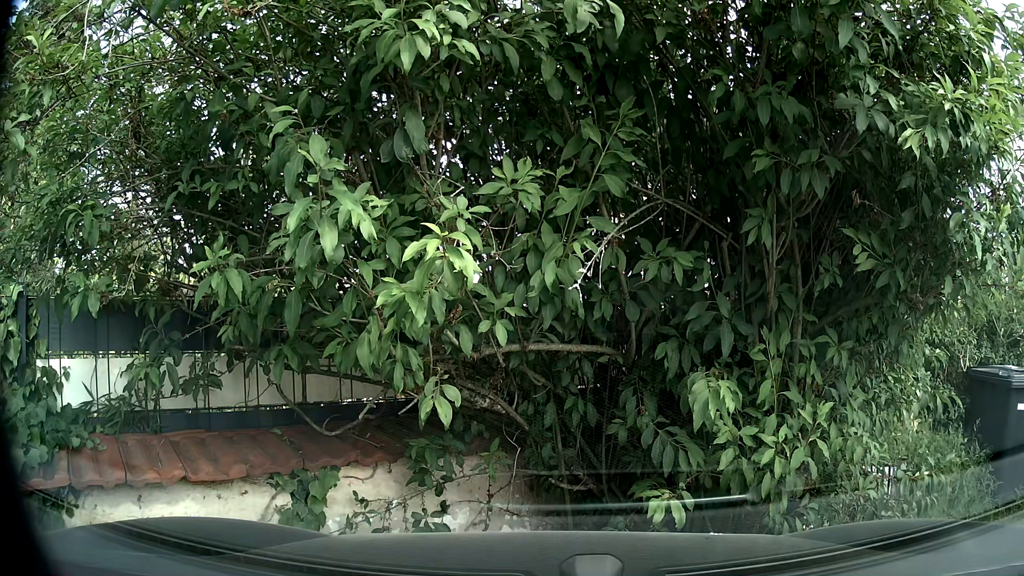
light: Day
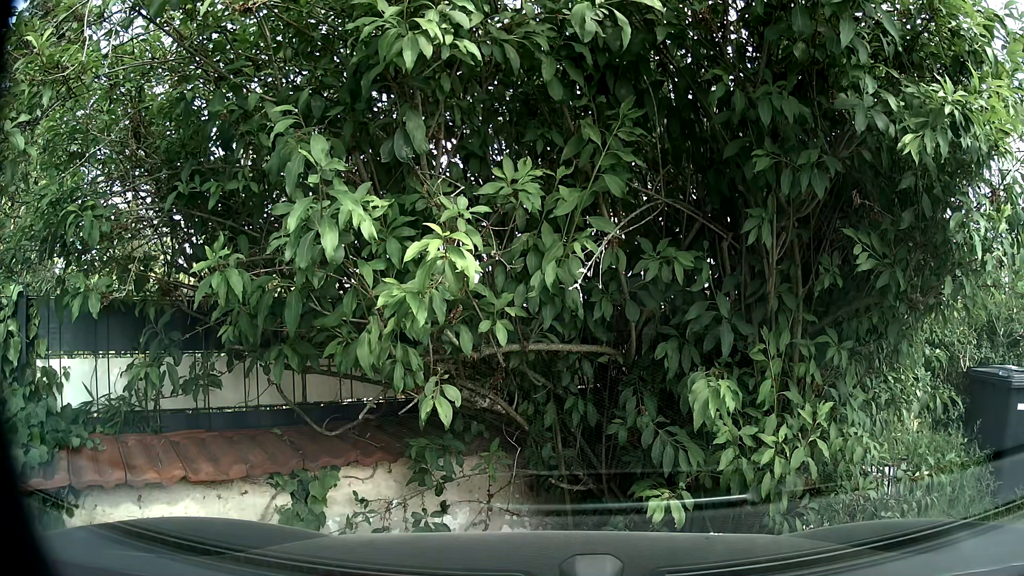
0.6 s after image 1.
(0.0, 0.0) m; 0°
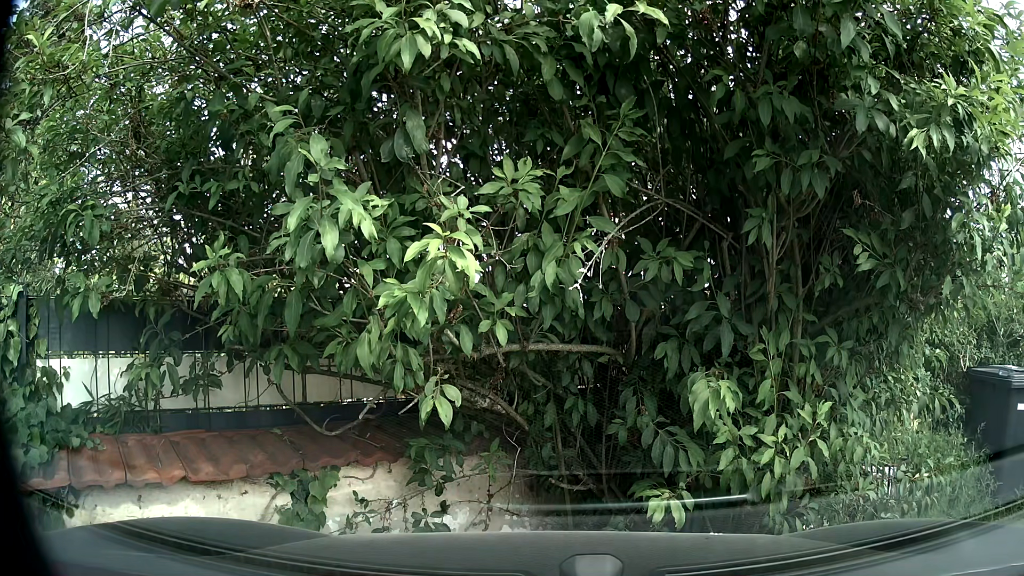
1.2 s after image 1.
(0.0, 0.0) m; 0°
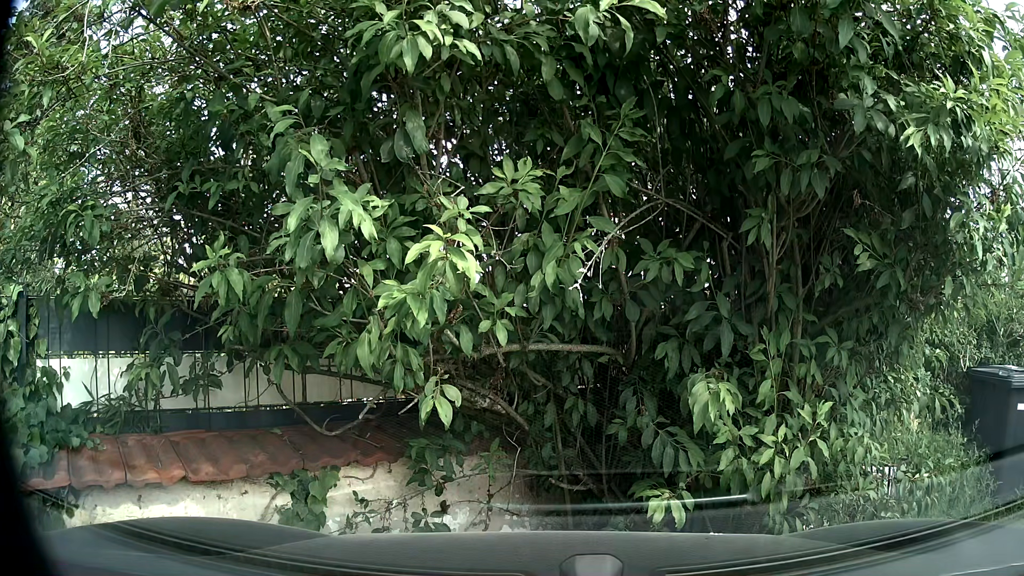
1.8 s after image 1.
(0.0, 0.0) m; 0°
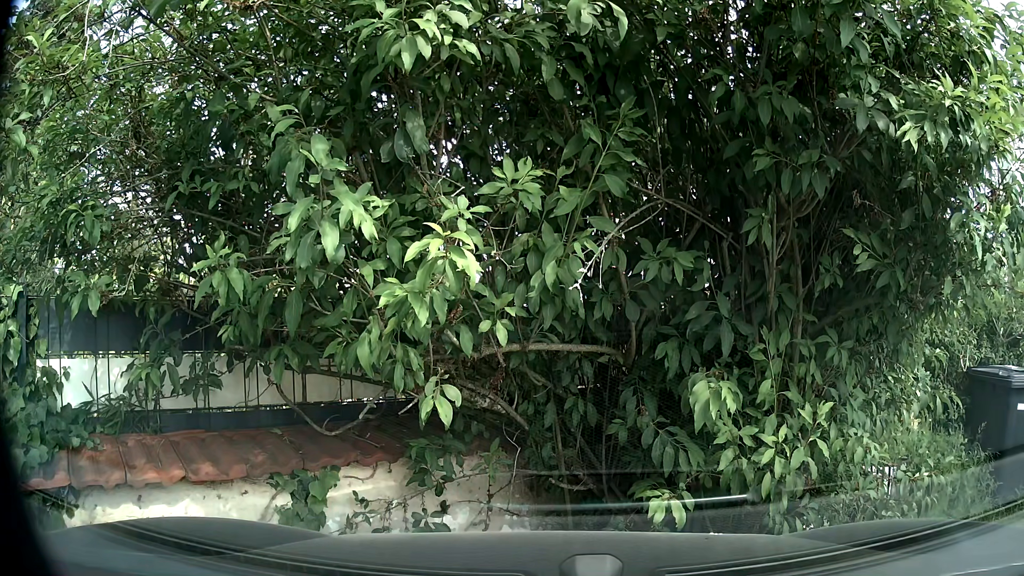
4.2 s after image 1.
(0.0, 0.0) m; 0°
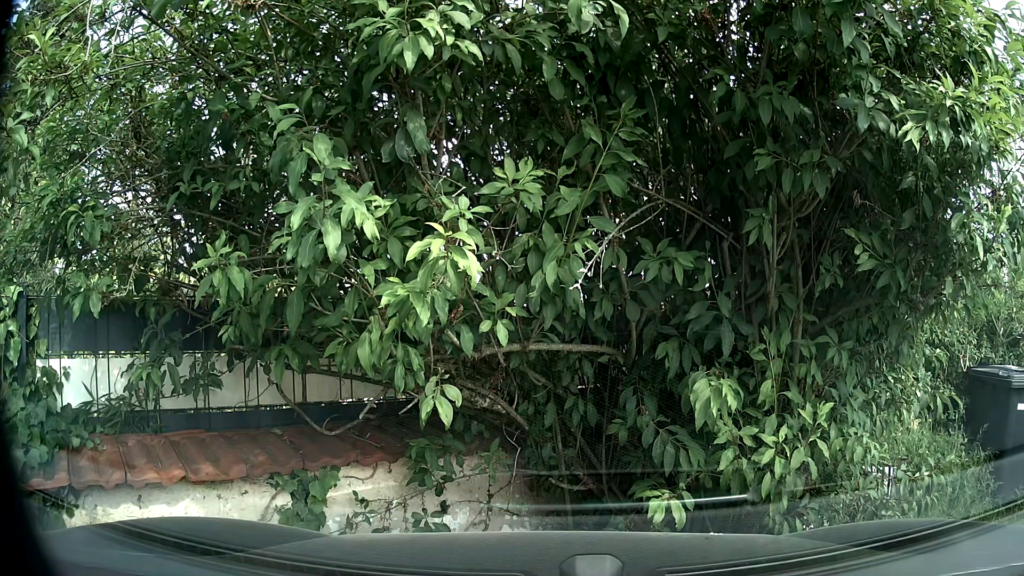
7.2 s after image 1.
(0.0, 0.0) m; 0°
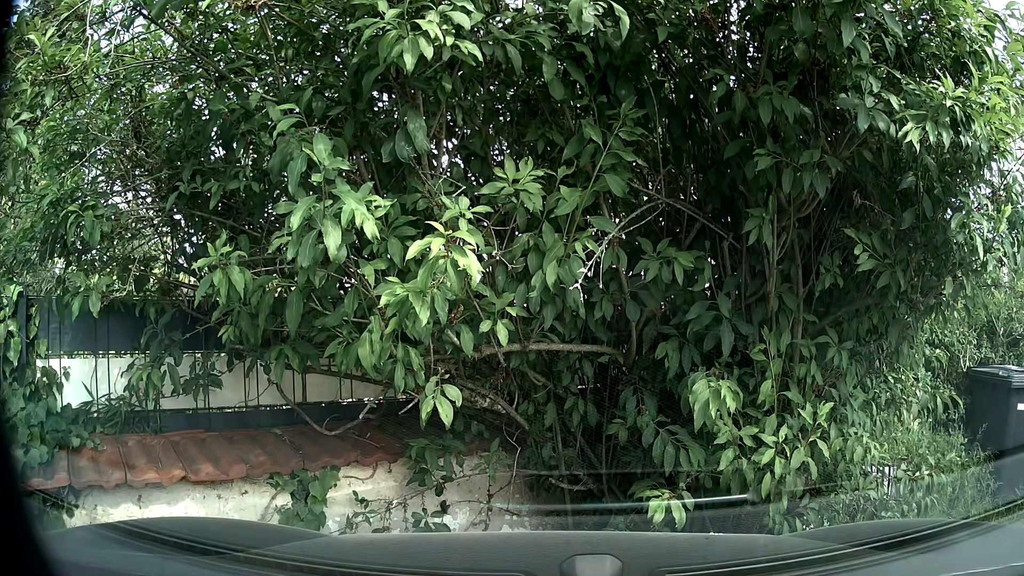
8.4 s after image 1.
(0.0, 0.0) m; 0°
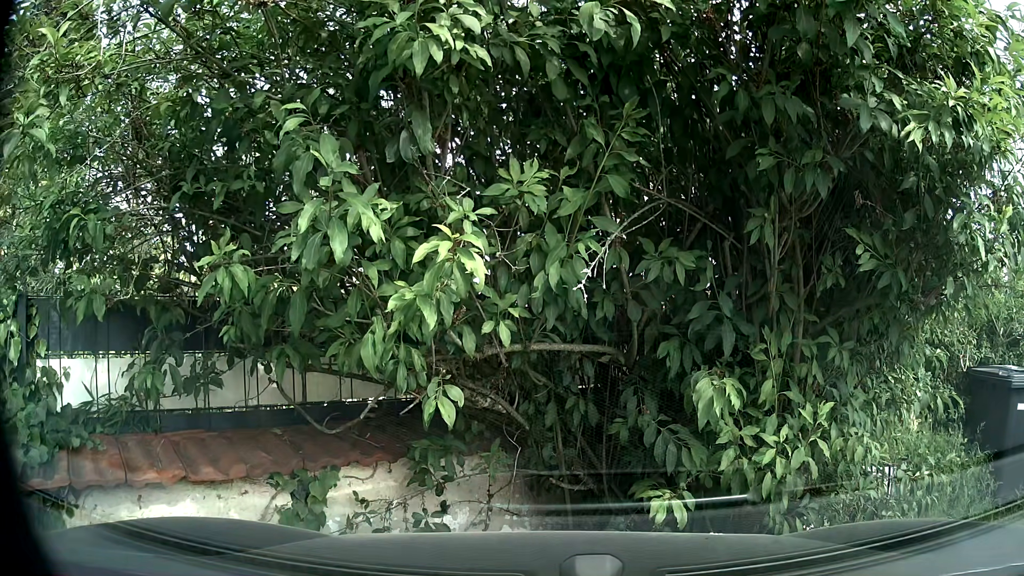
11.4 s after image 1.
(0.0, 0.0) m; 0°
